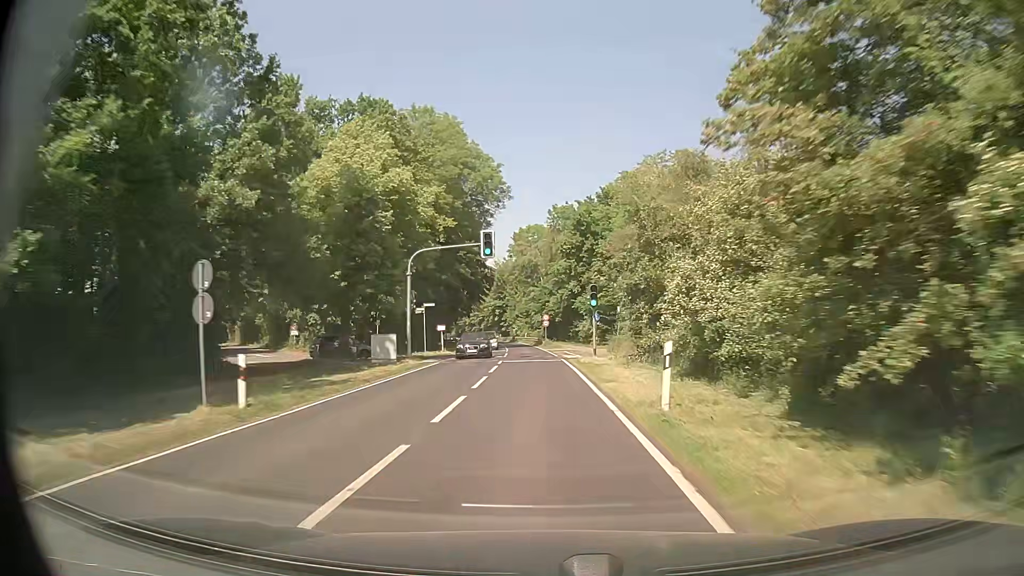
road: secondary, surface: asphalt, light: Day
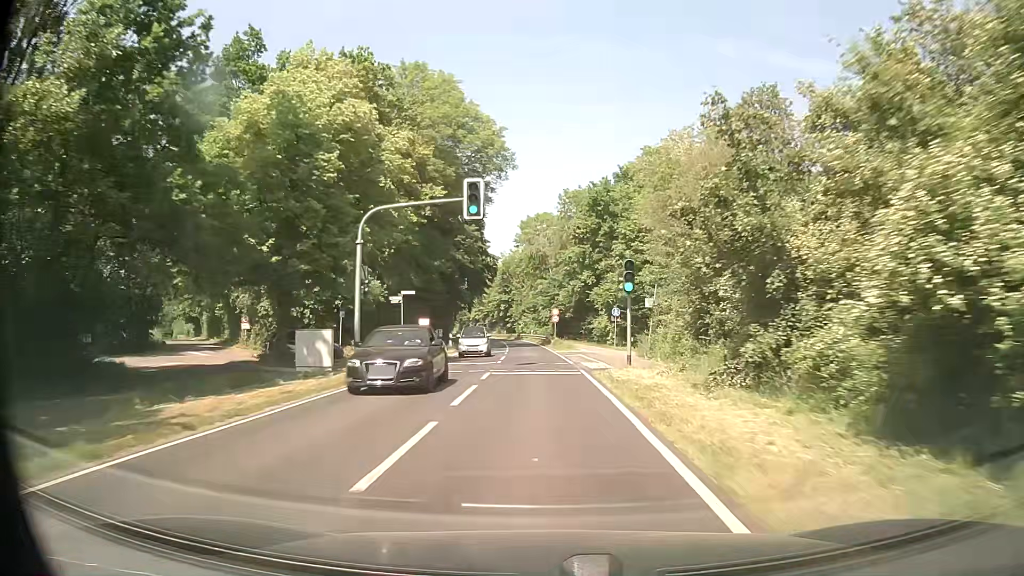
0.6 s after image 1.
(-0.1, +10.6) m; 0°
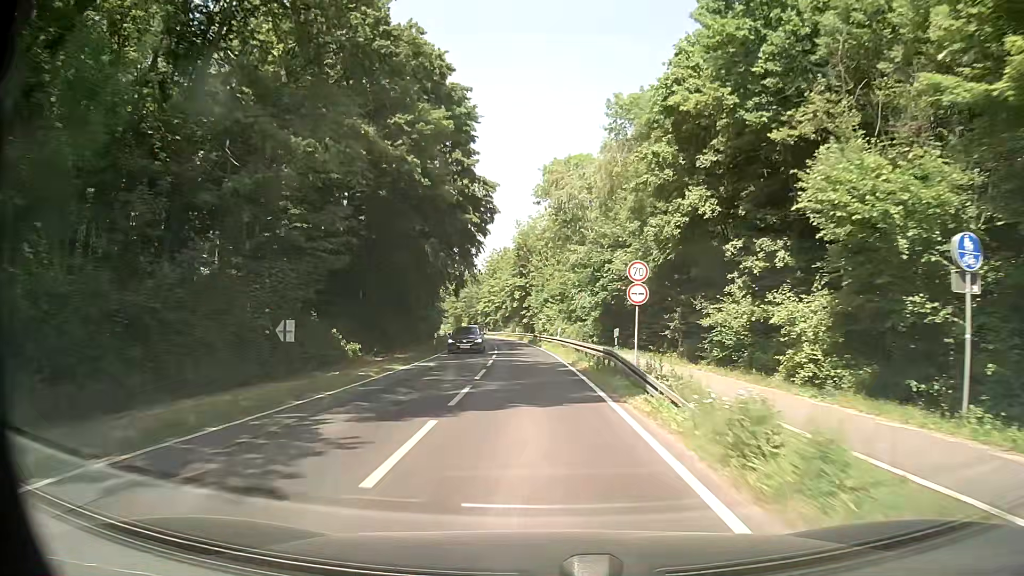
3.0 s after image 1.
(-0.8, +41.9) m; -2°
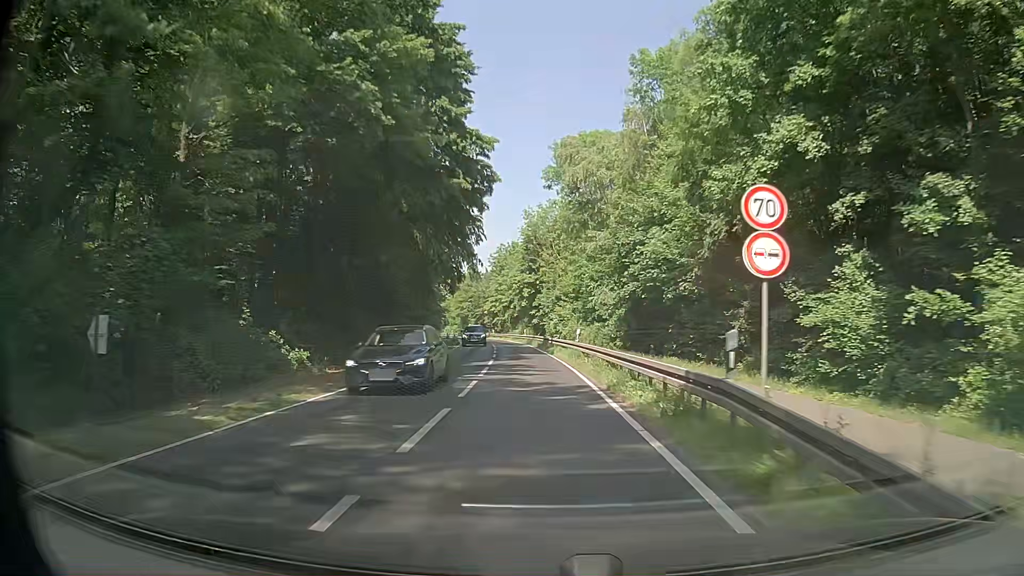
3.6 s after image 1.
(-0.1, +10.4) m; -1°
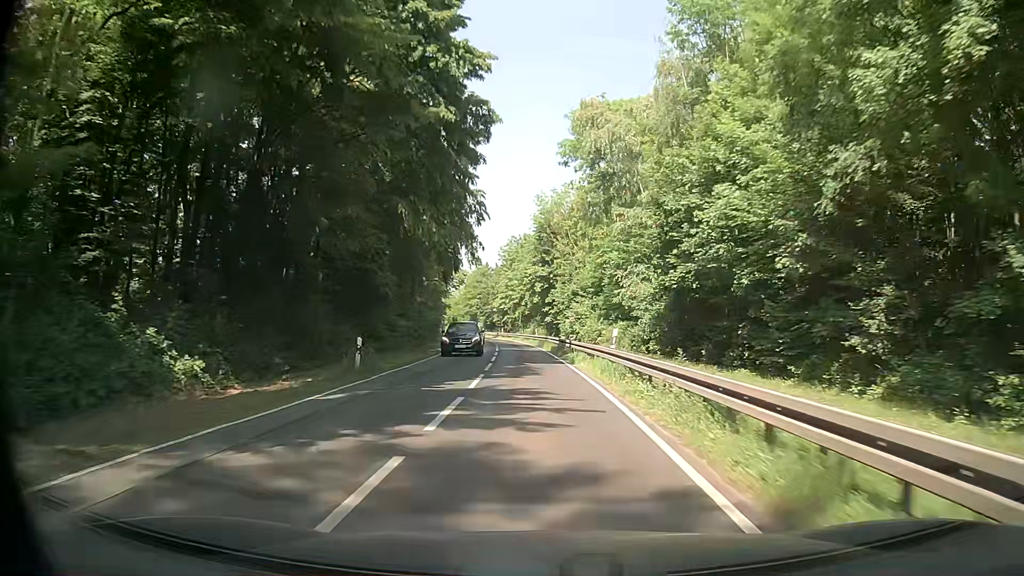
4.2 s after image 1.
(-0.1, +10.4) m; 0°
